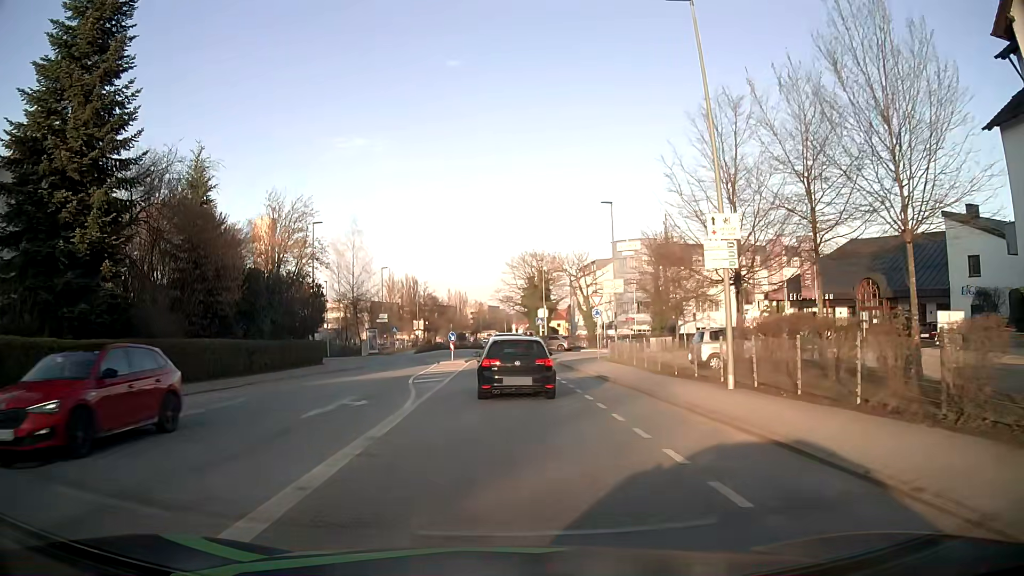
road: tertiary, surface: asphalt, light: Day
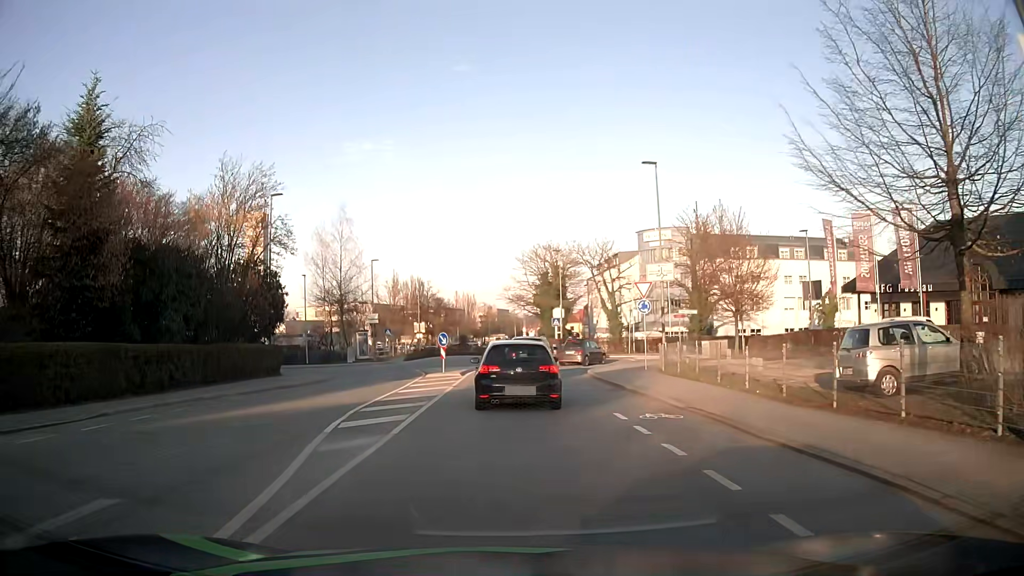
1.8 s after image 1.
(-0.1, +11.2) m; -2°
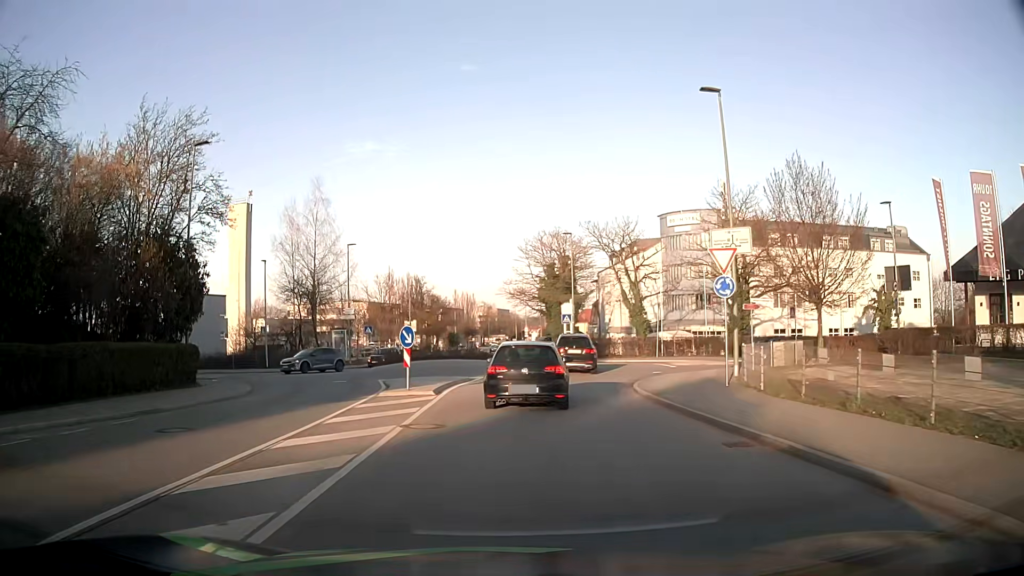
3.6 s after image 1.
(+0.1, +10.8) m; +1°
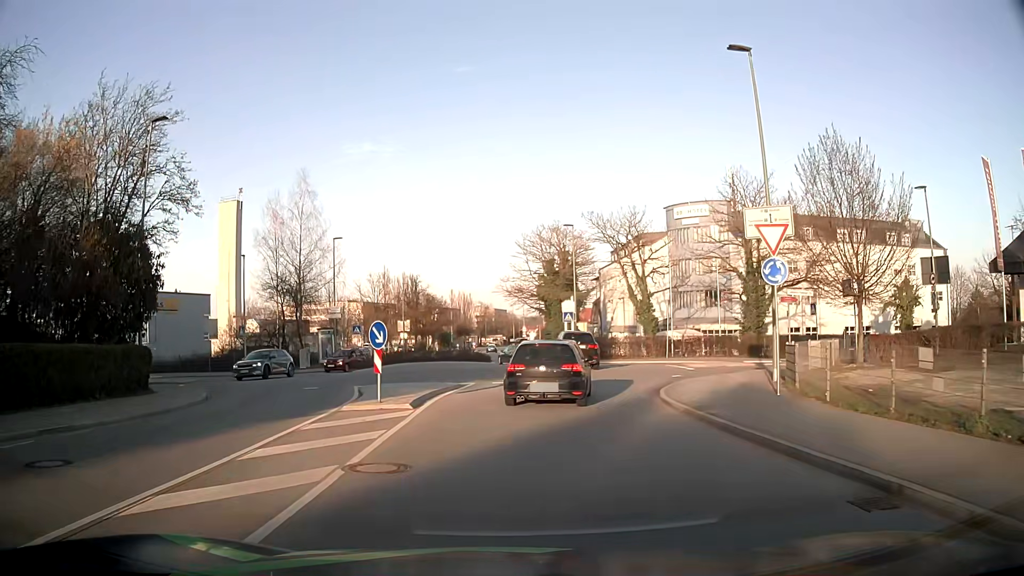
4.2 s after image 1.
(0.0, +3.9) m; 0°
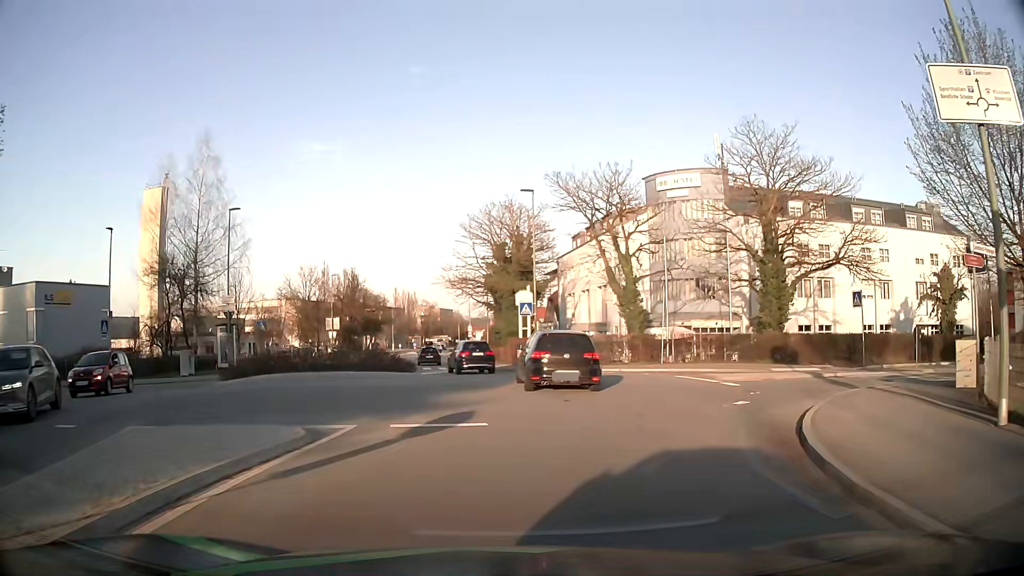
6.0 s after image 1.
(+0.4, +11.9) m; +4°
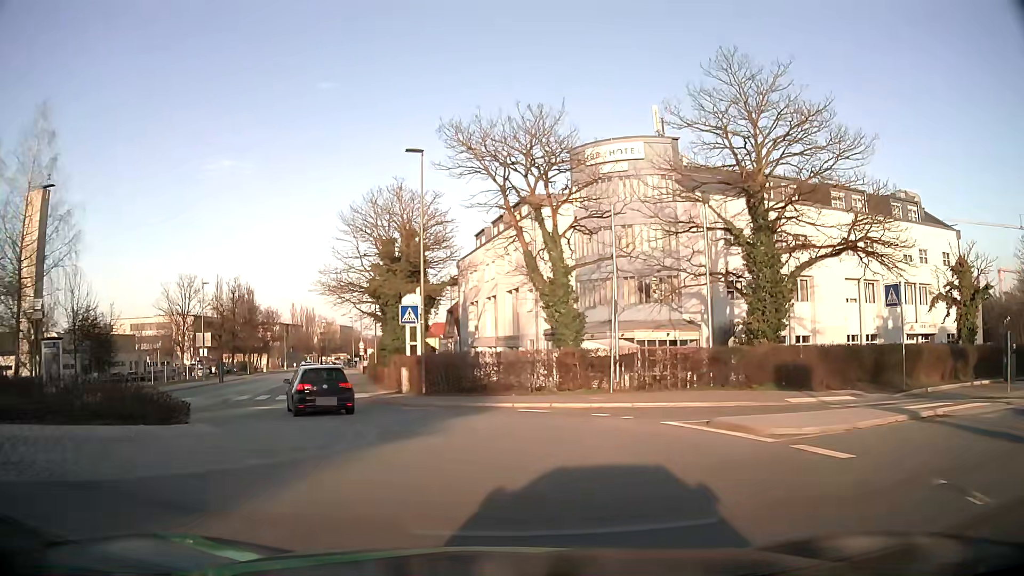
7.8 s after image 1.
(+0.9, +11.2) m; +10°
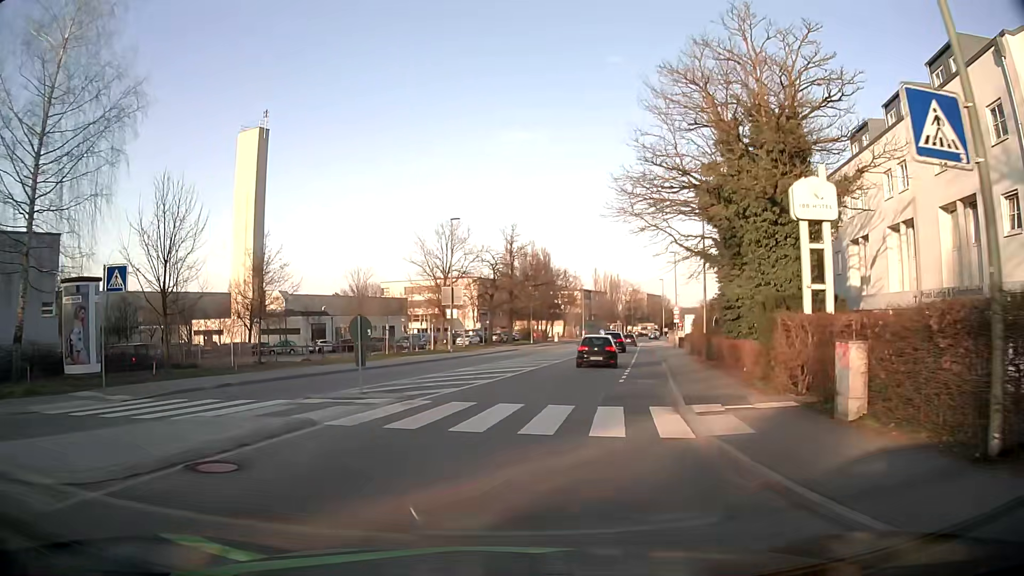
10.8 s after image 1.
(-5.1, +20.9) m; -27°
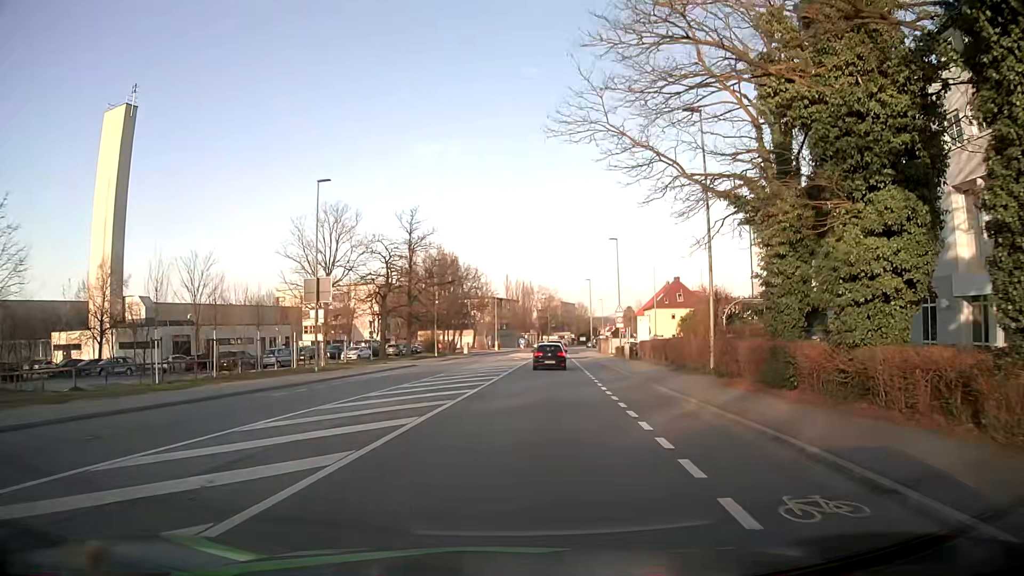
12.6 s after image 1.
(+0.8, +16.2) m; +7°
(0, +10) (+1, +20) (+2, +30) (+3, +40) (+4, +50) (+4, +60) (+5, +70) (+6, +80) (+7, +90) (+8, +100) m
